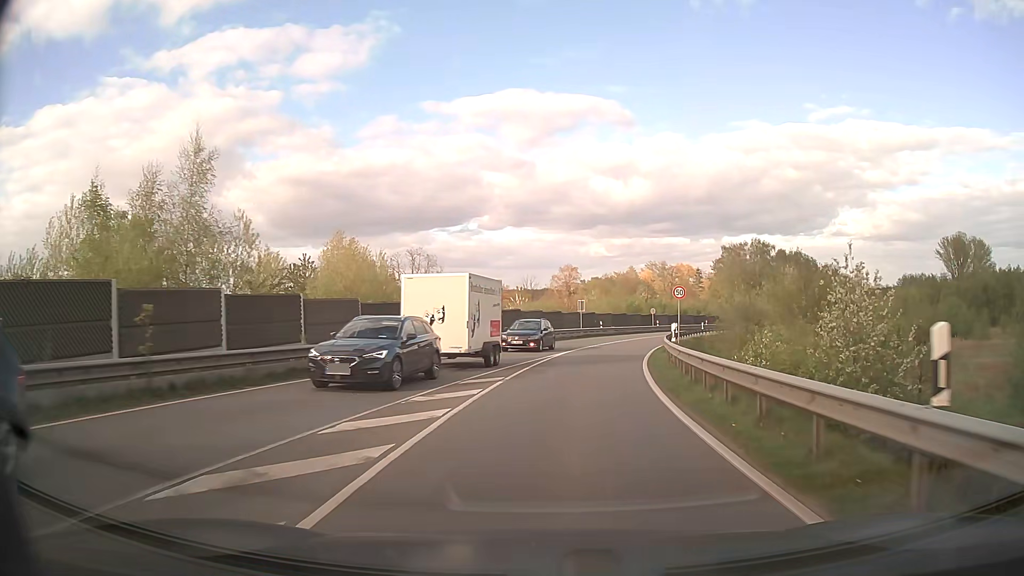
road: secondary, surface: asphalt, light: Day
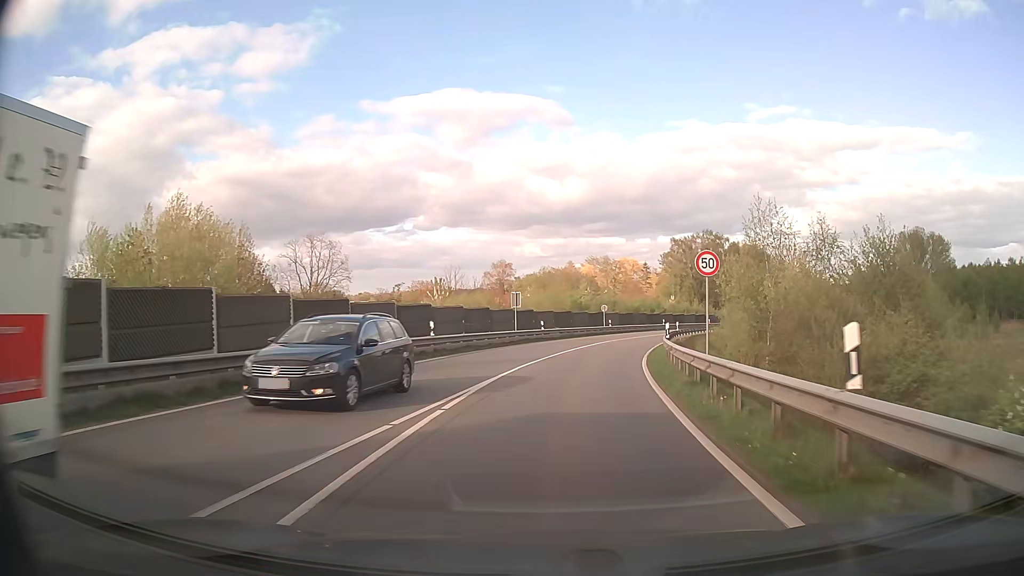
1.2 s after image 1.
(+0.8, +15.0) m; +6°
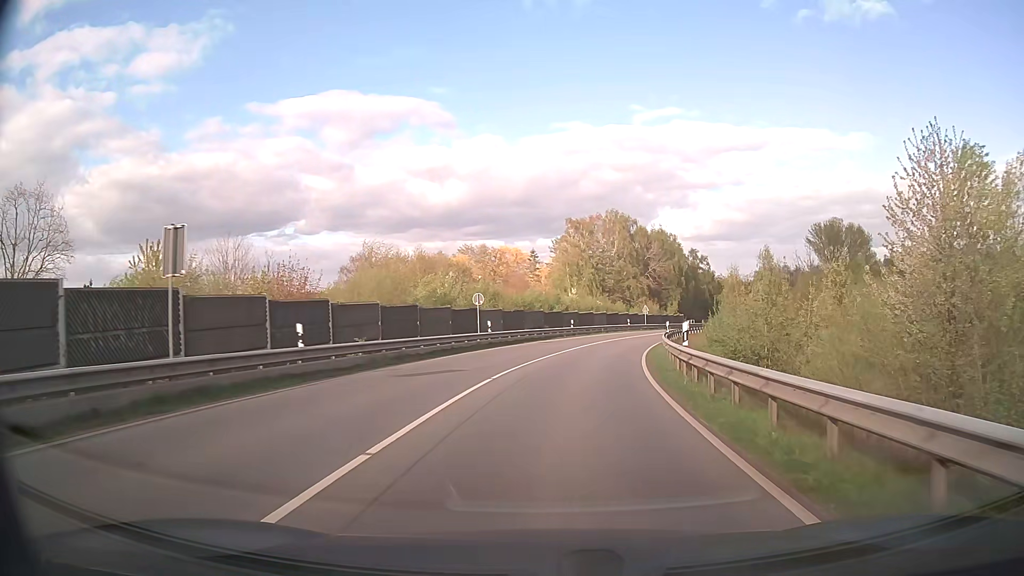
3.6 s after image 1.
(+2.7, +29.8) m; +10°
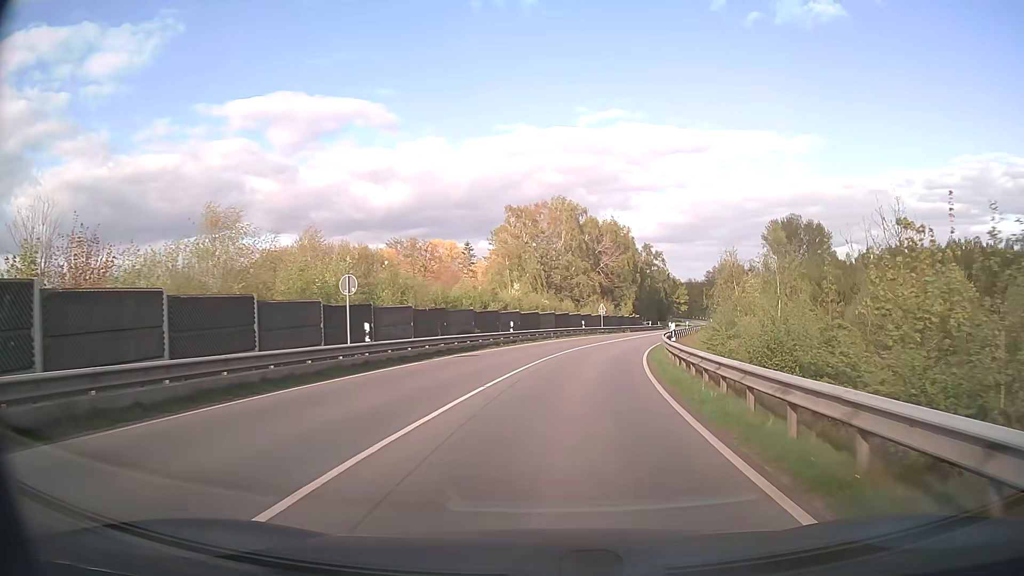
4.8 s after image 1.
(+0.6, +15.0) m; +5°
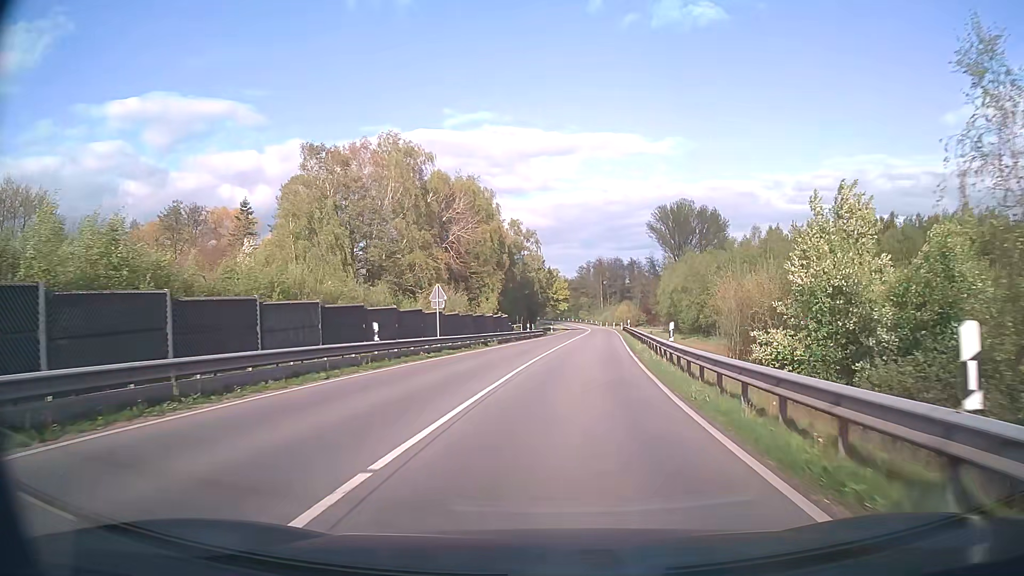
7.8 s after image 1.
(+4.1, +37.7) m; +12°
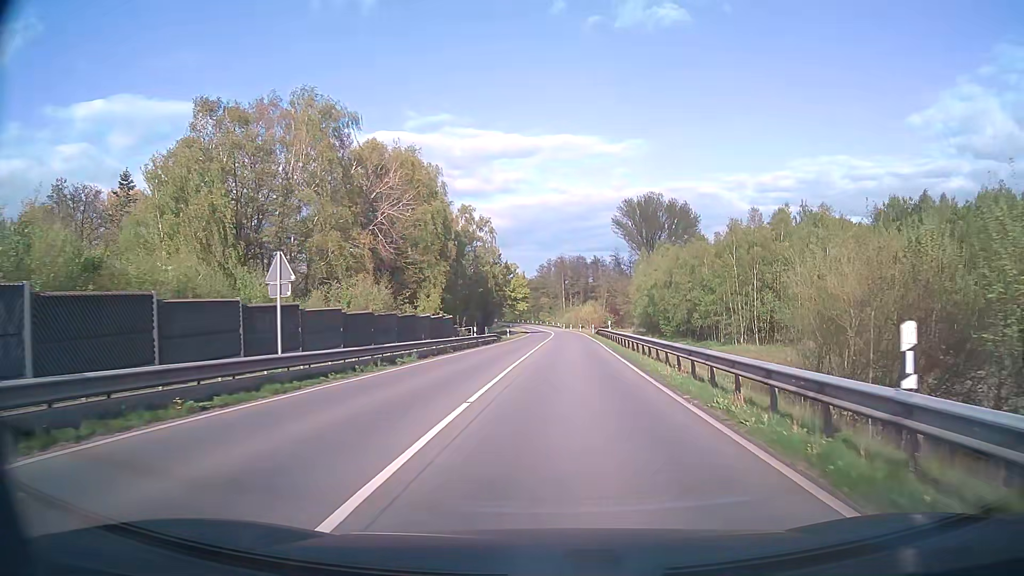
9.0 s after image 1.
(+0.4, +15.2) m; +3°
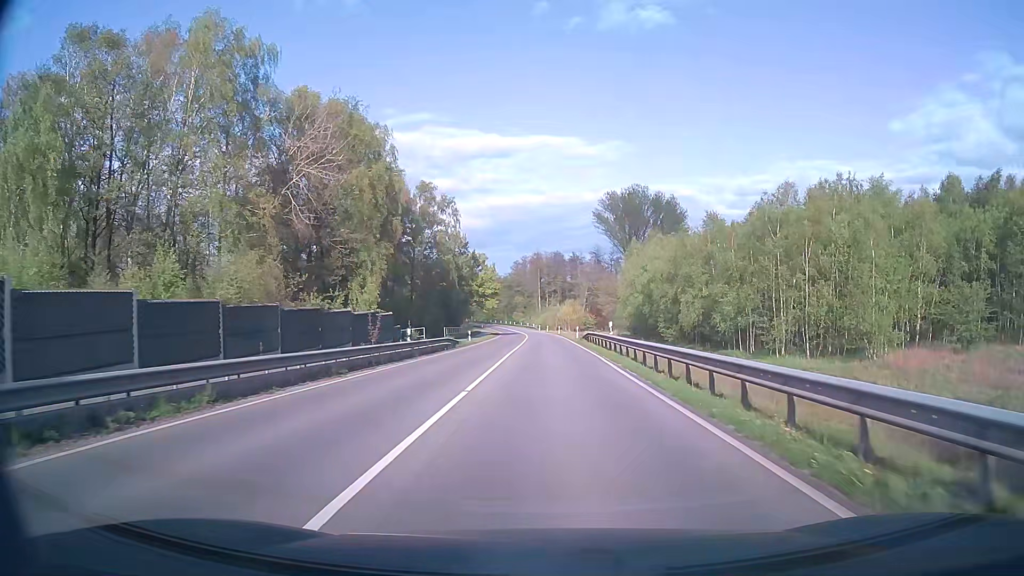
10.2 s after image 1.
(+0.3, +15.2) m; +2°
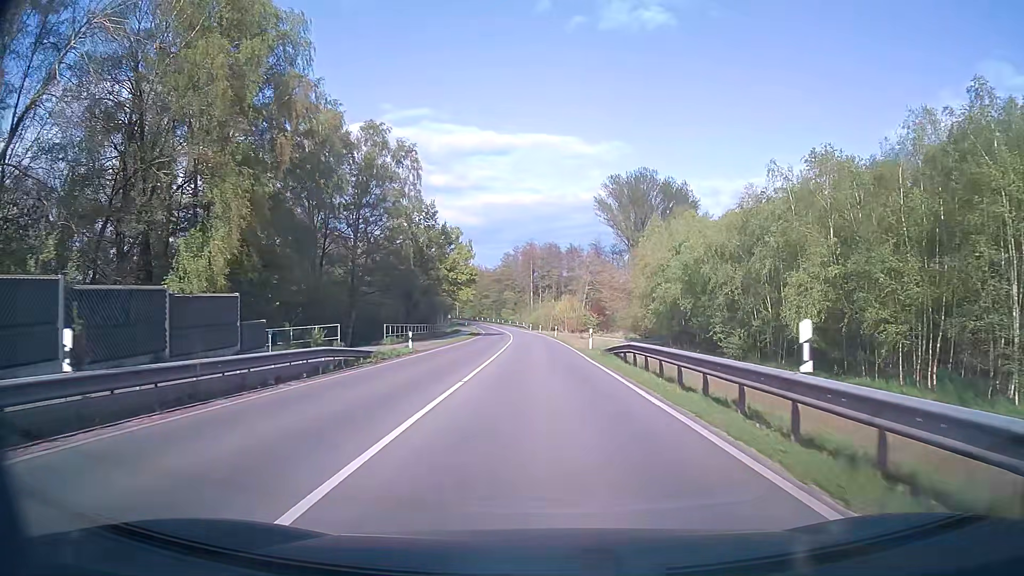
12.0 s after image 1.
(+0.2, +22.8) m; +1°
(0, +10) (0, +20) (0, +30) (0, +40) (0, +50) (-1, +60) (-1, +70) (-2, +80) (-2, +90) (-3, +100) m
